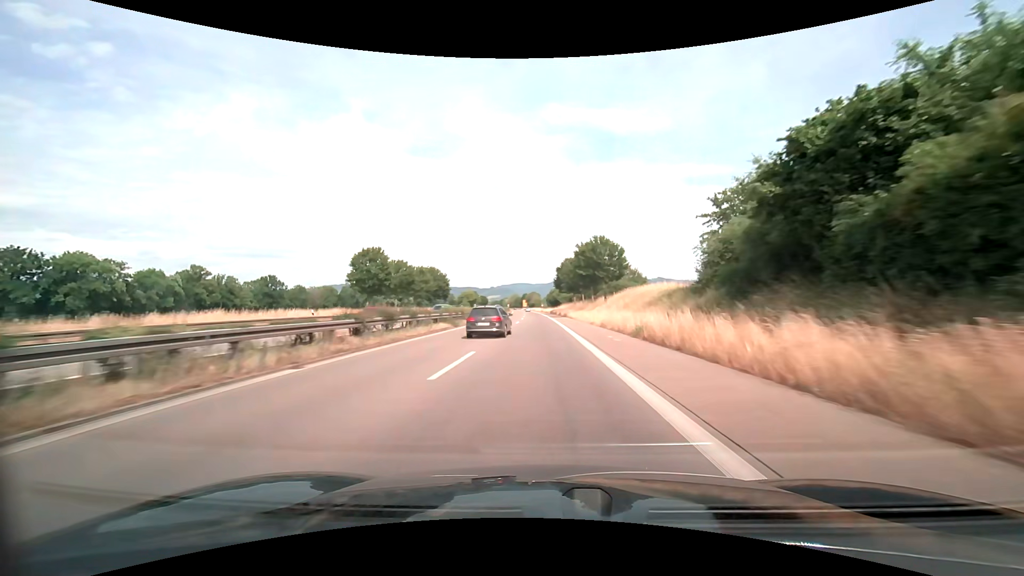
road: trunk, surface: asphalt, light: Day
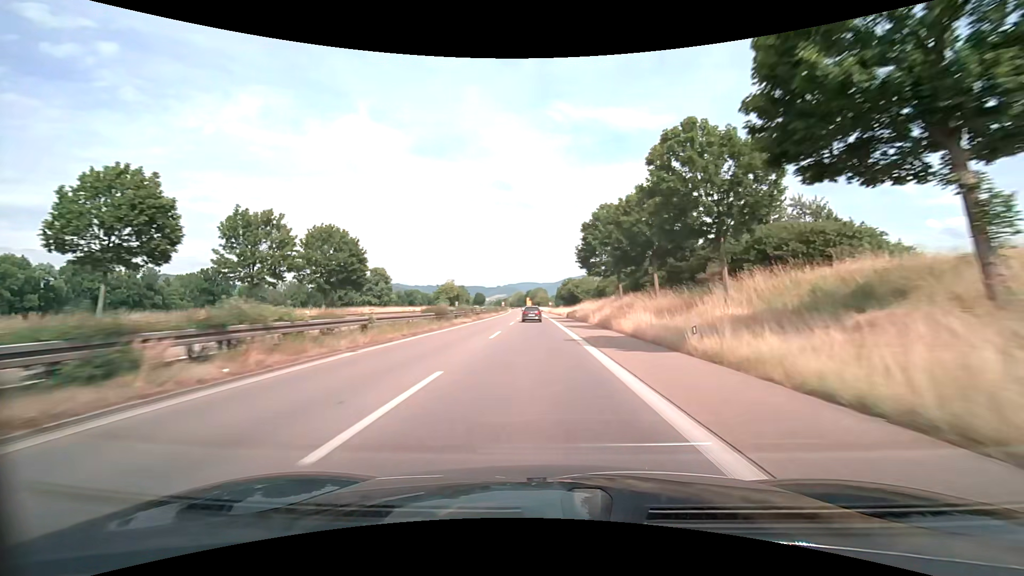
(-0.6, +56.7) m; -1°
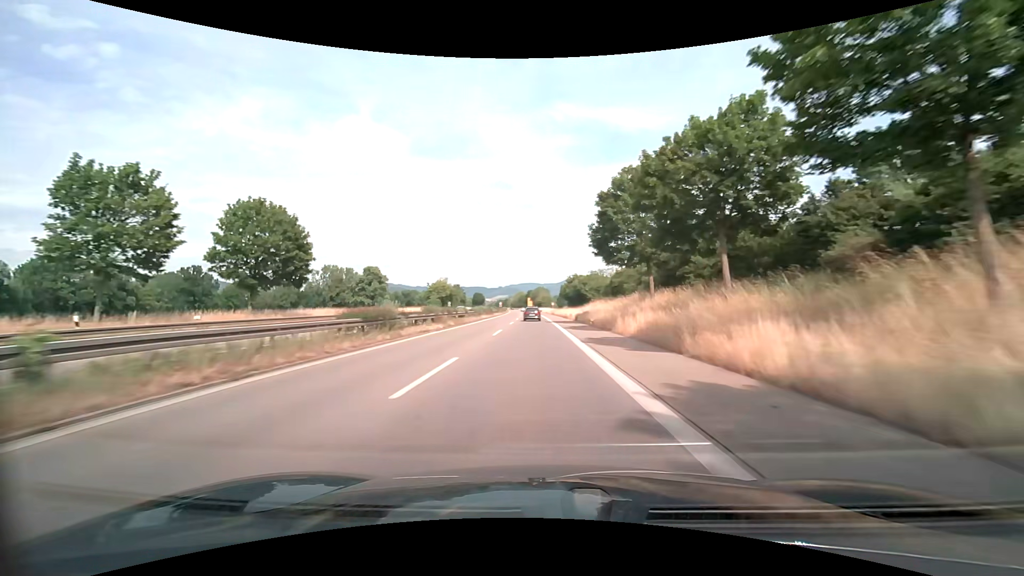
(0.0, +14.2) m; 0°
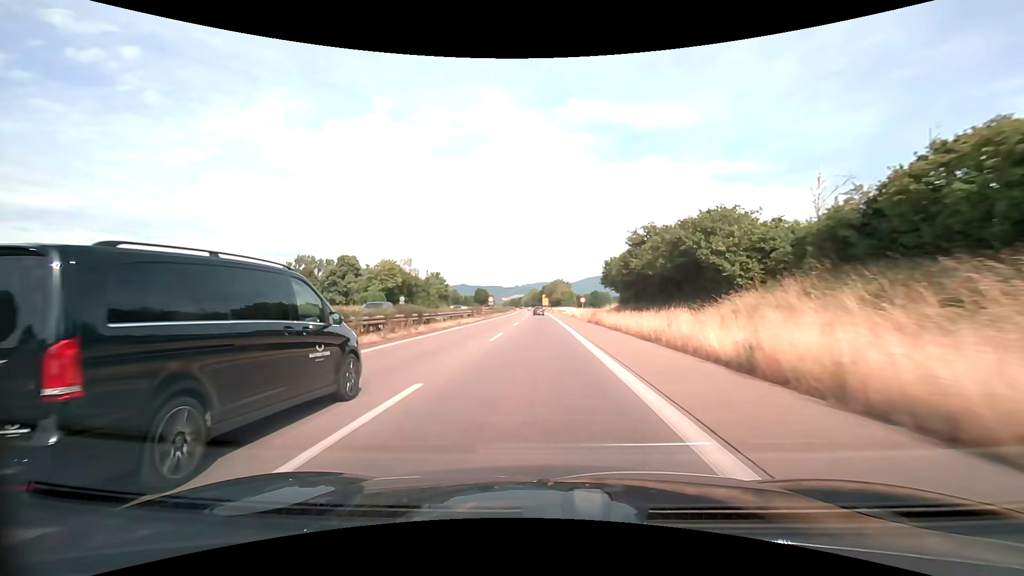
(-0.9, +56.6) m; -2°
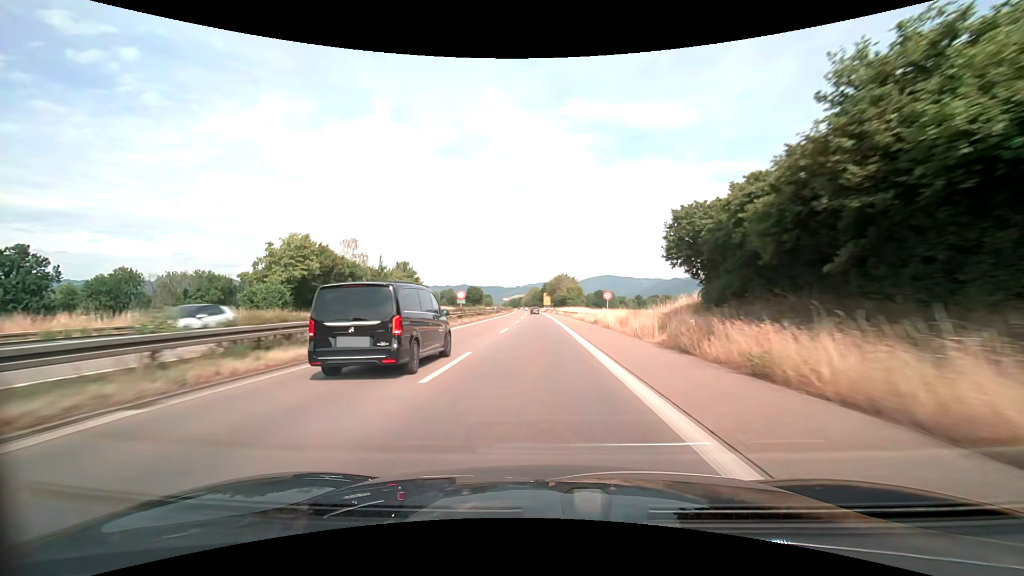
(-0.1, +28.3) m; 0°
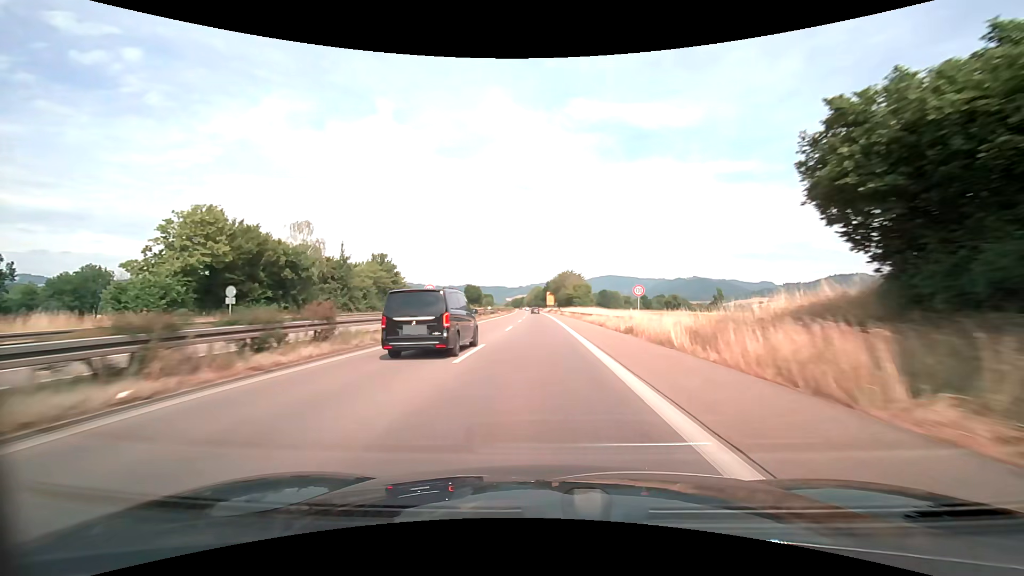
(0.0, +14.1) m; 0°
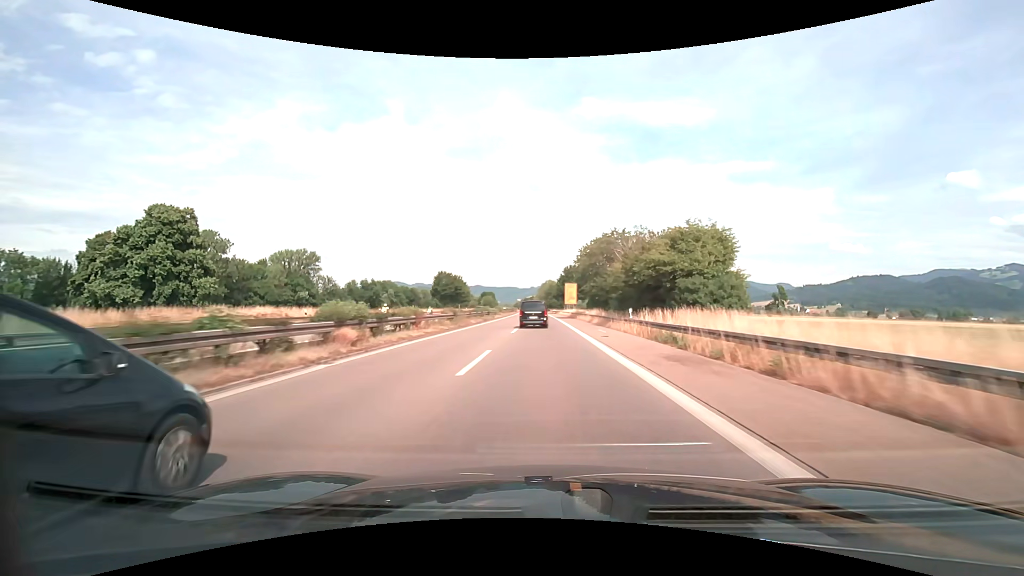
(-1.1, +71.1) m; -1°
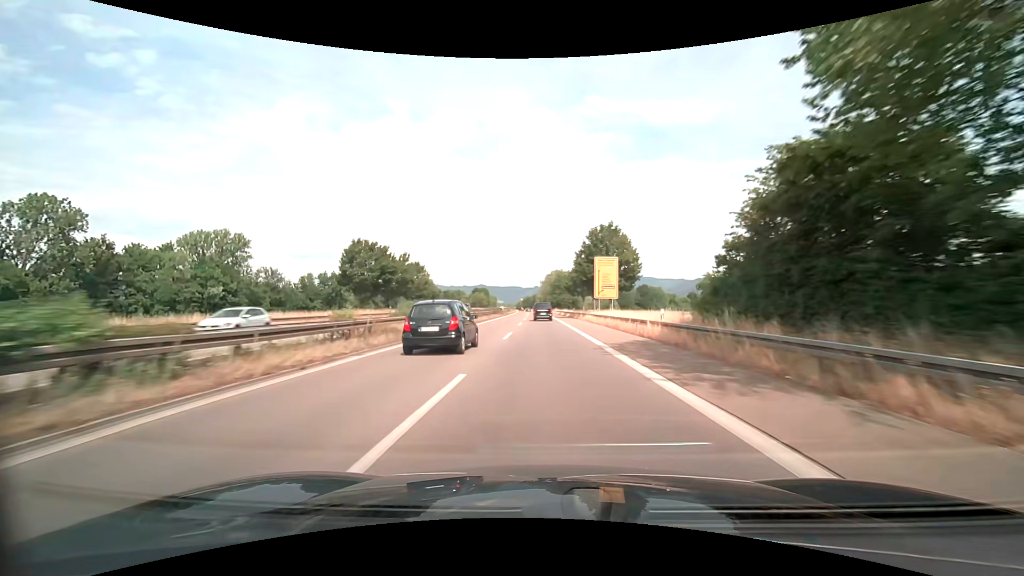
(-0.5, +57.7) m; -1°
(0, +10) (0, +20) (0, +30) (0, +40) (0, +50) (-1, +60) (-1, +70) (-1, +80) (-1, +90) (-1, +100) m
